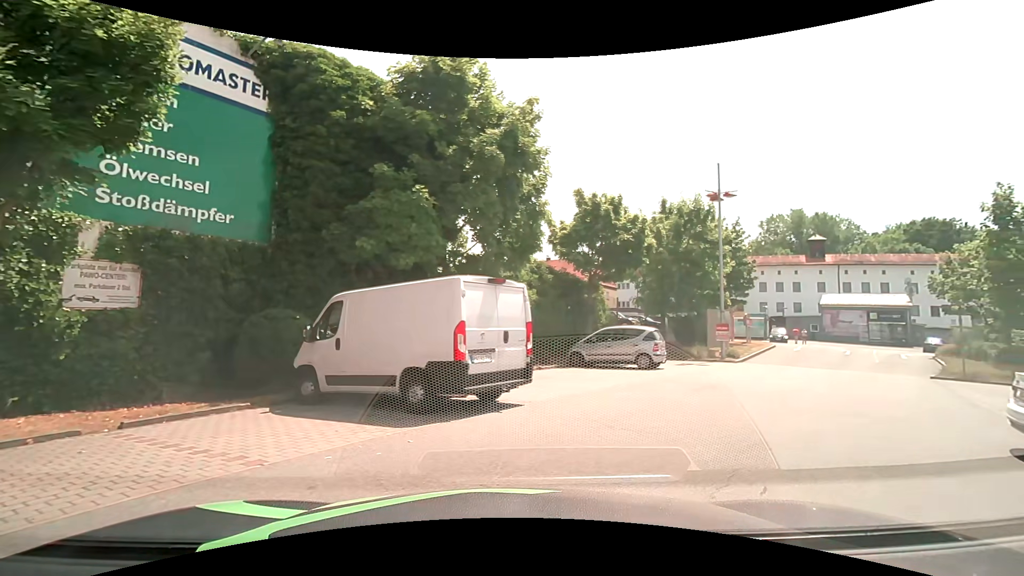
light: Day
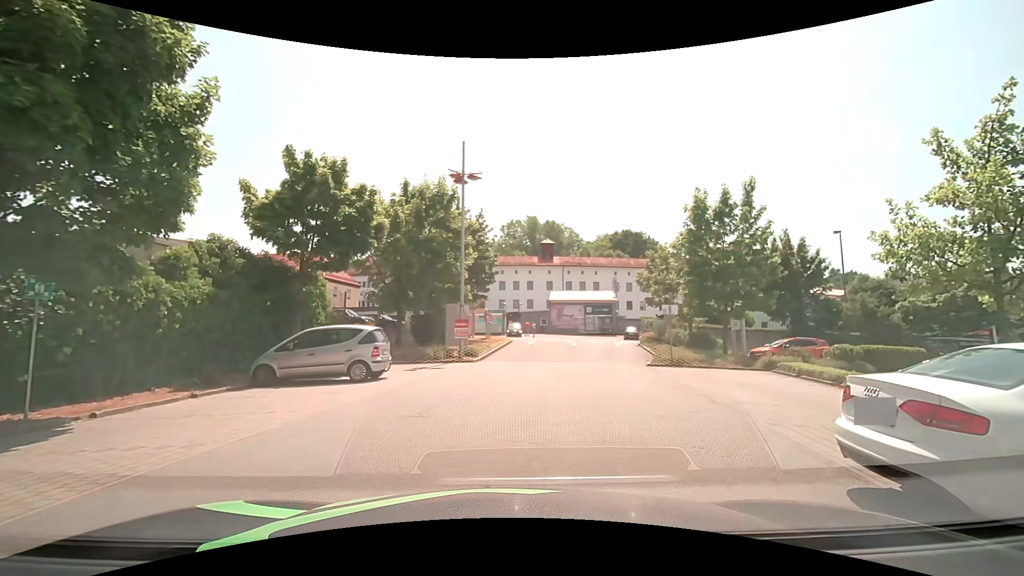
(+1.3, +4.5) m; +30°
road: service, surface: paving_stones
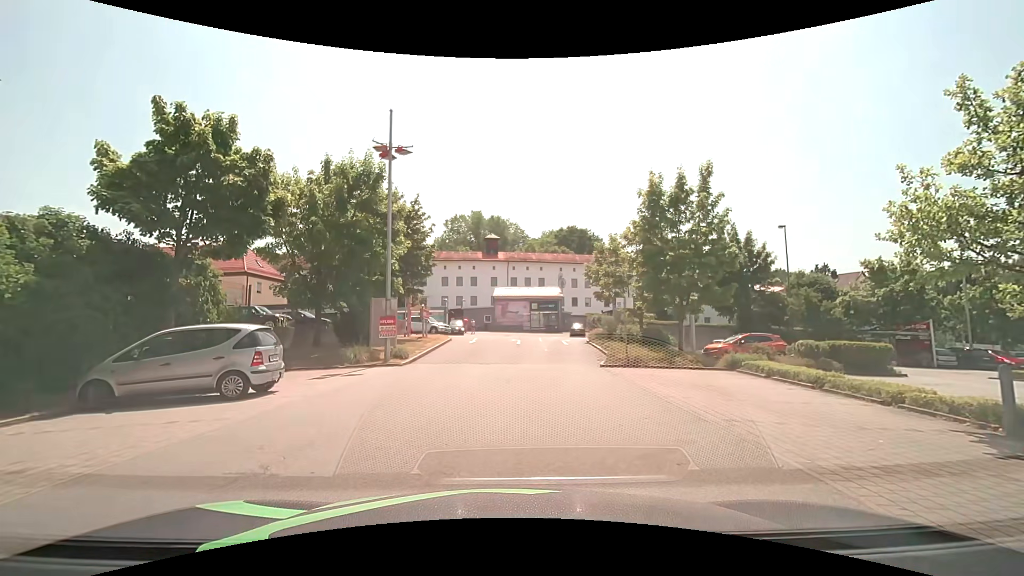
(+0.2, +2.9) m; +6°
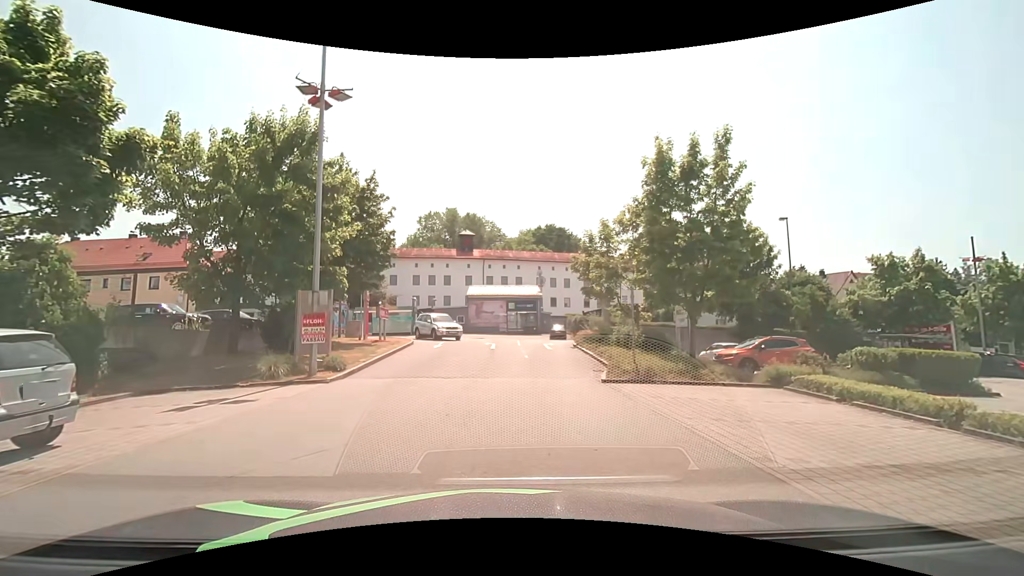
(+0.1, +4.8) m; +3°
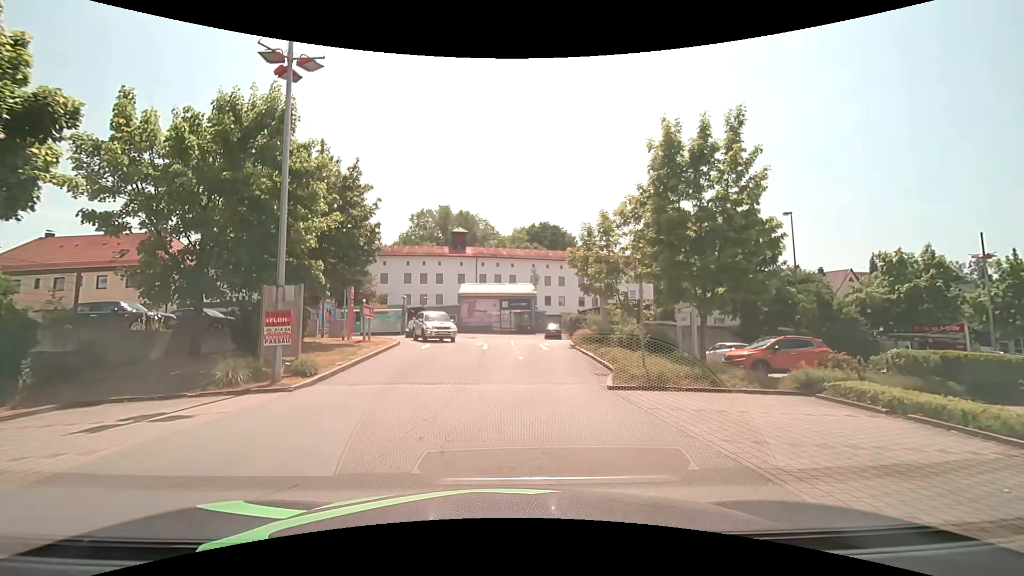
(0.0, +1.7) m; +1°
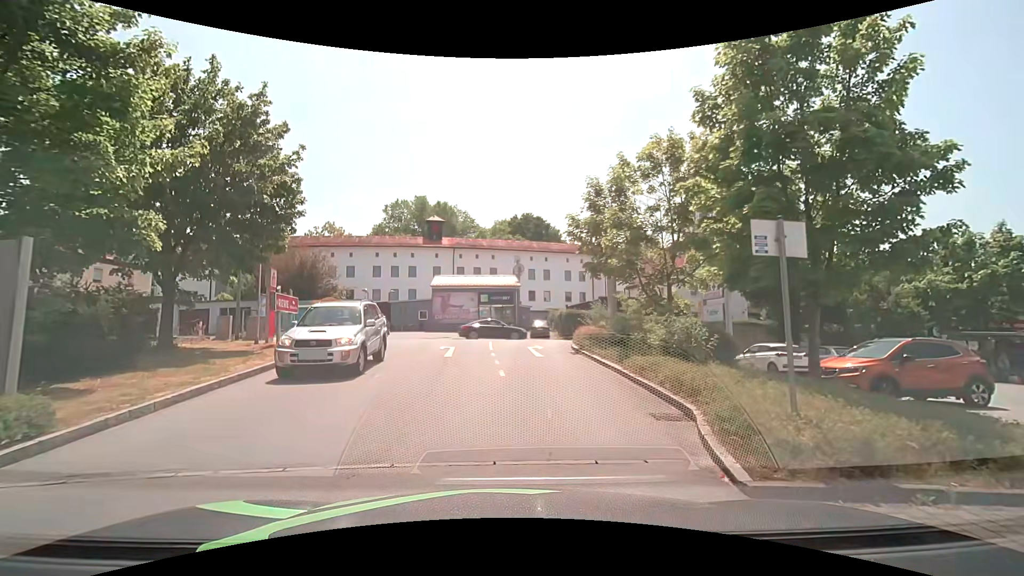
(+0.2, +7.5) m; +3°
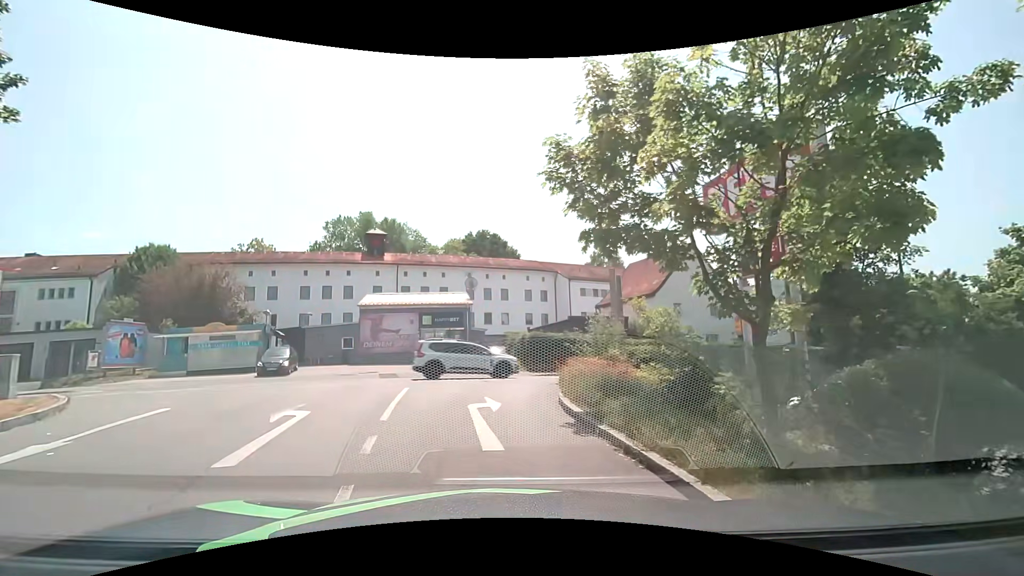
(+0.4, +9.4) m; +4°
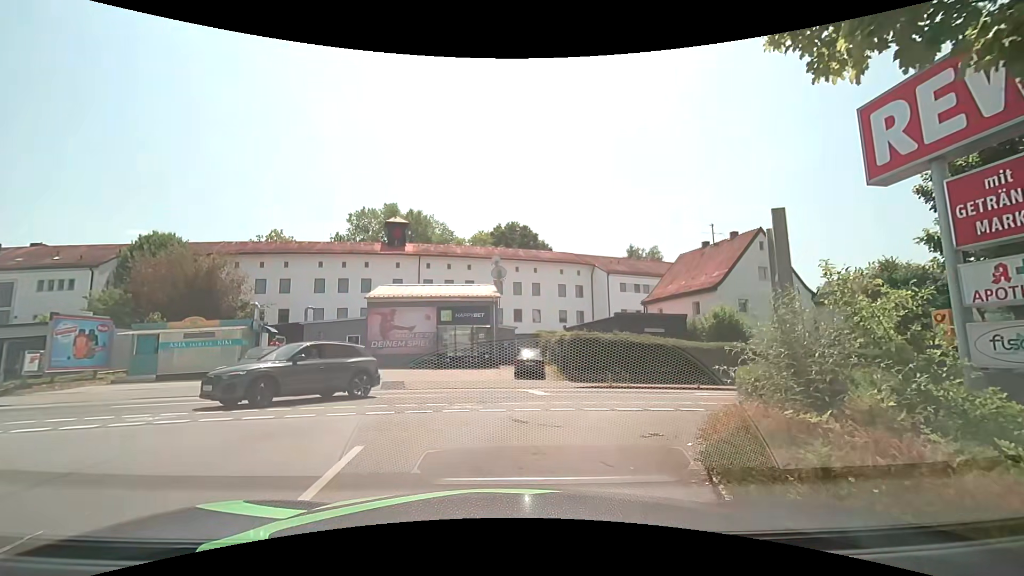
(-0.2, +6.4) m; -2°
